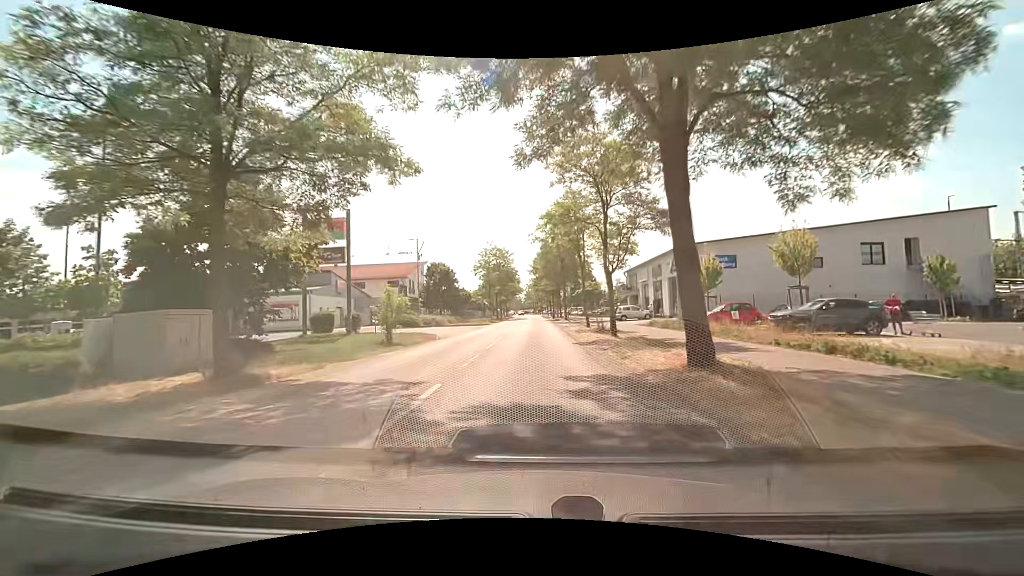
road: tertiary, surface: asphalt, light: Day
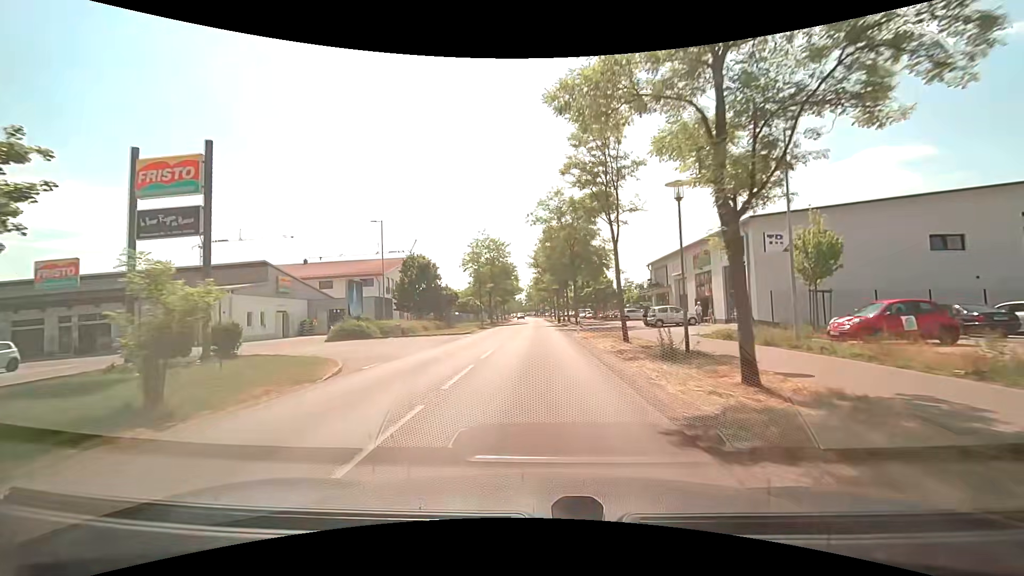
(-0.1, +14.0) m; 0°
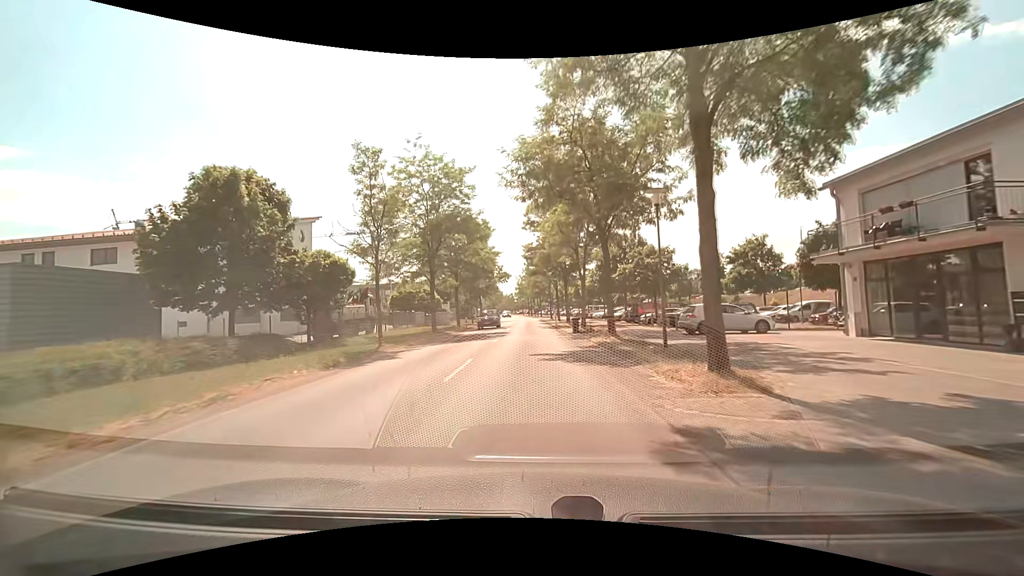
(+0.1, +35.6) m; 0°
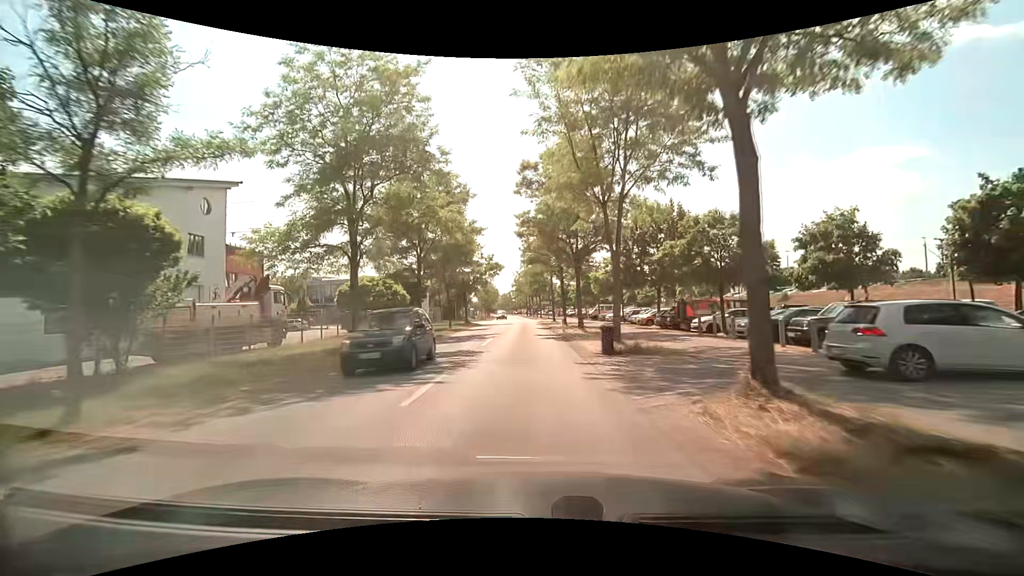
(0.0, +14.2) m; 0°
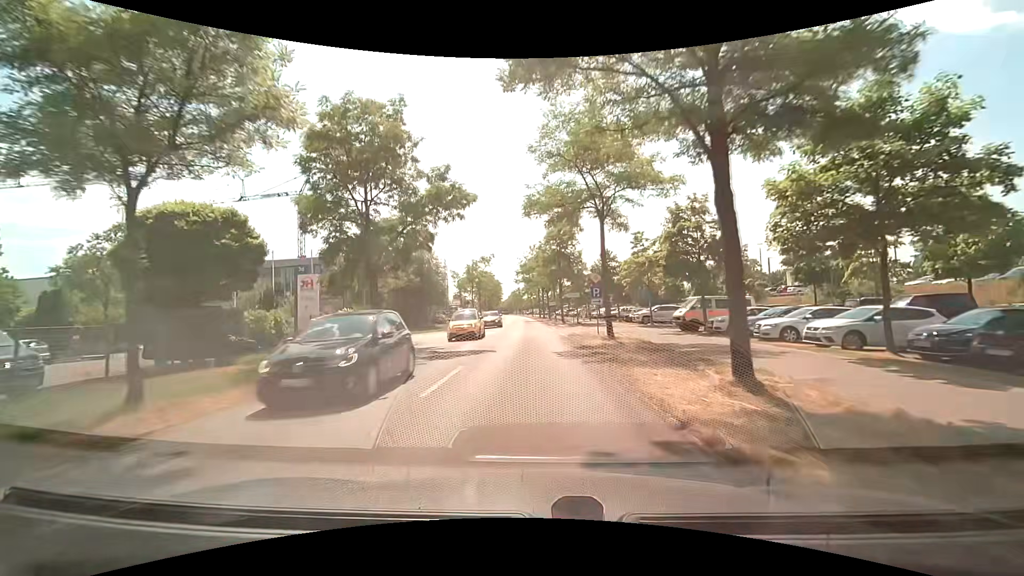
(-0.5, +35.4) m; -2°
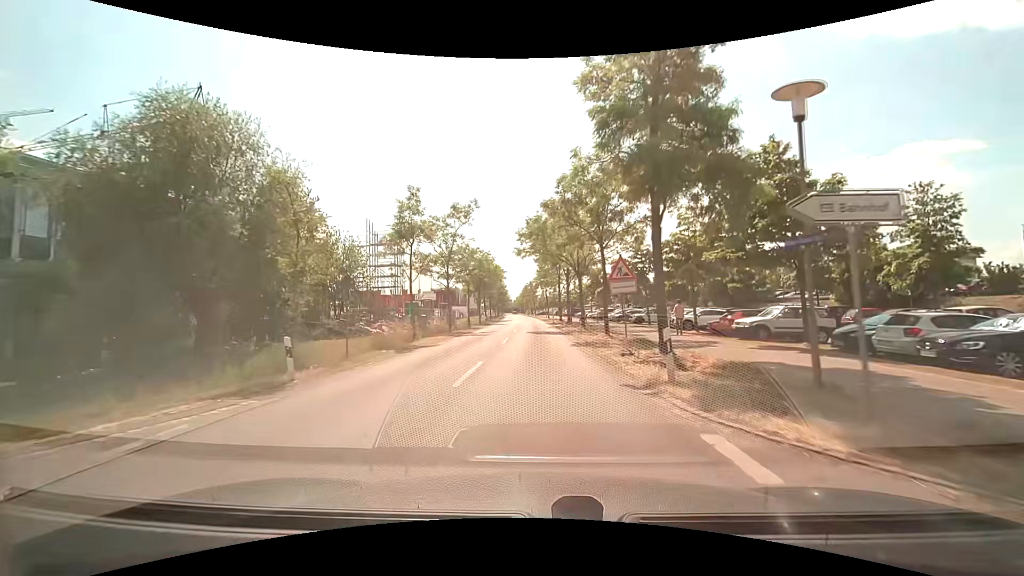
(-0.1, +35.1) m; -1°
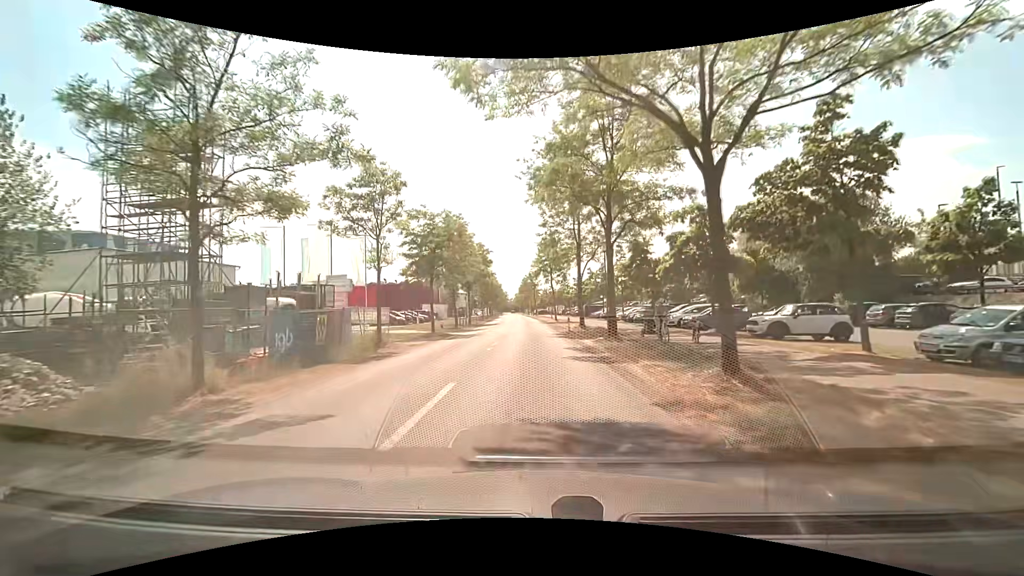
(+0.1, +27.9) m; 0°
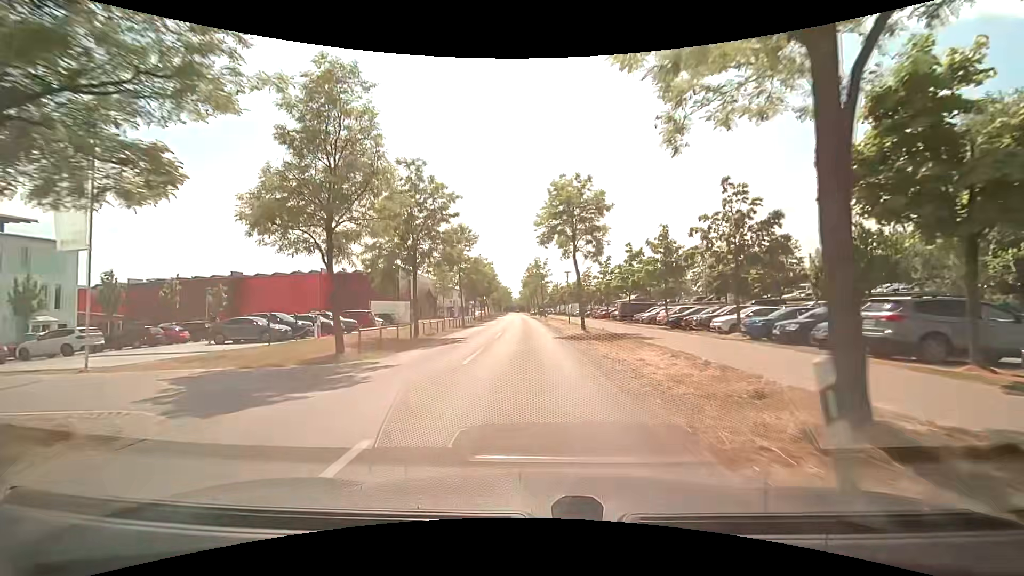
(-0.1, +27.8) m; -1°
(0, +10) (0, +20) (0, +30) (-1, +40) (-1, +50) (-1, +60) (-2, +70) (-2, +80) (-2, +90) (-3, +100) m
